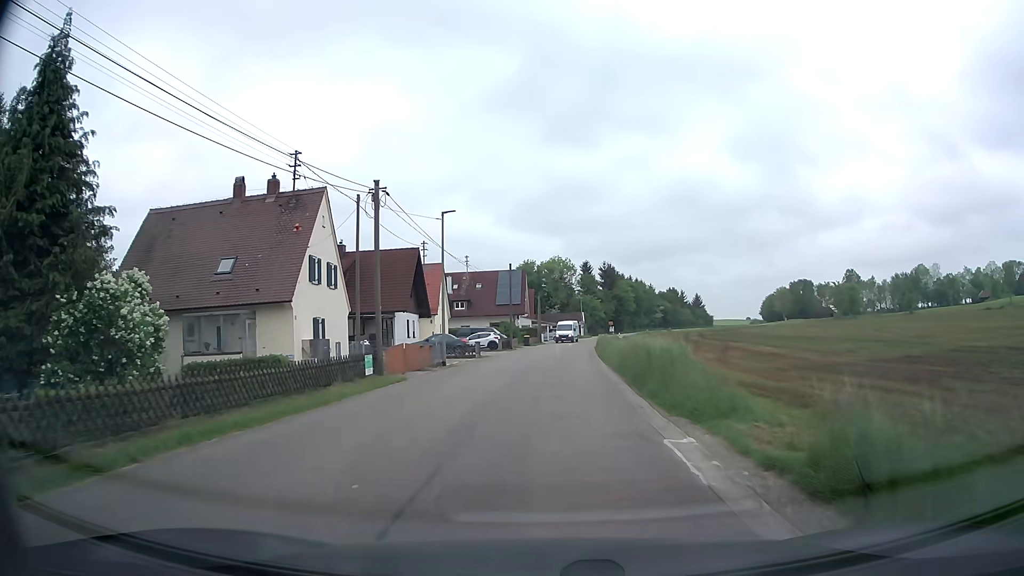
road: tertiary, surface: asphalt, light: Day
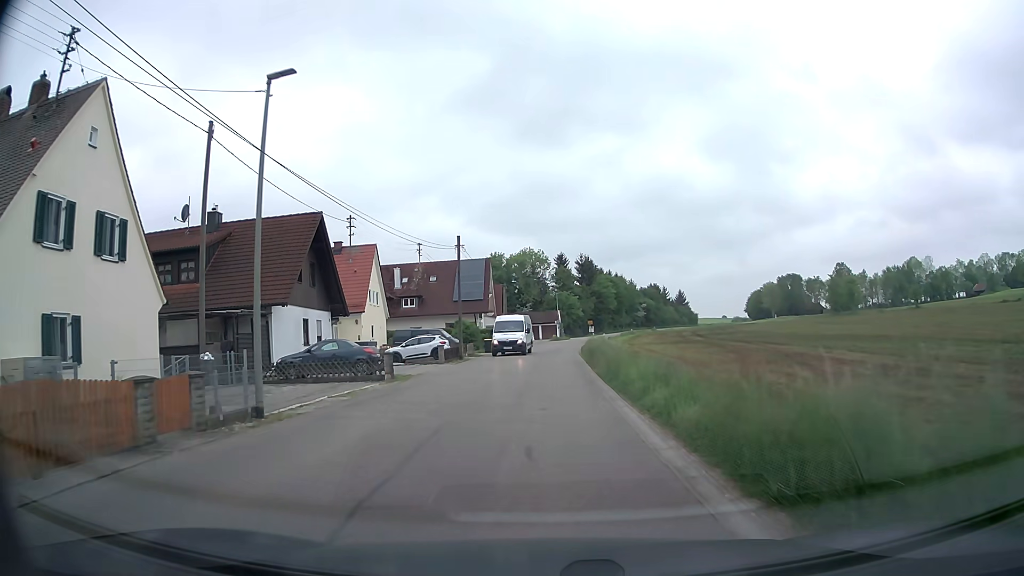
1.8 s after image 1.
(+0.3, +16.0) m; +3°
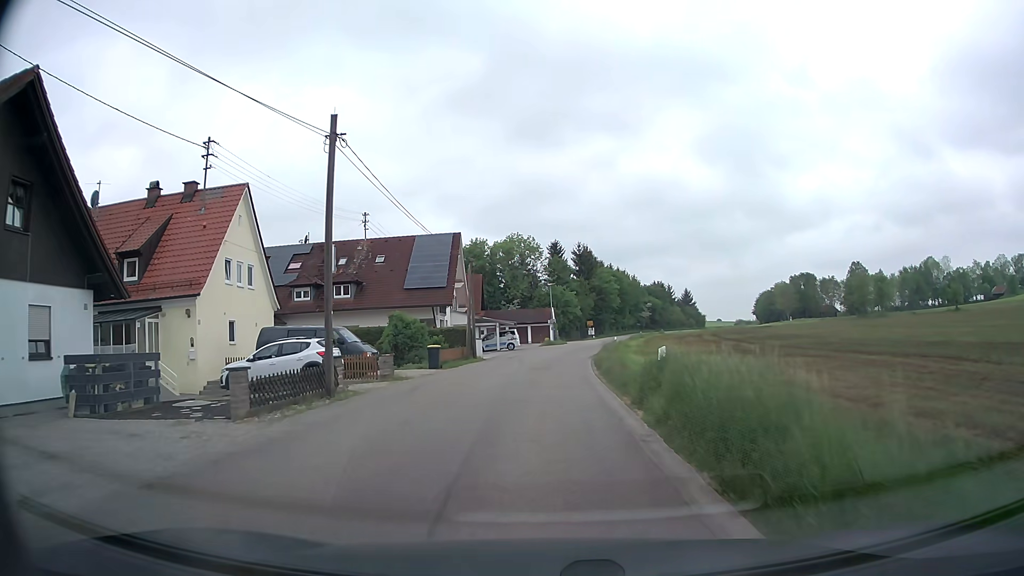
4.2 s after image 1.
(-0.1, +20.8) m; -1°
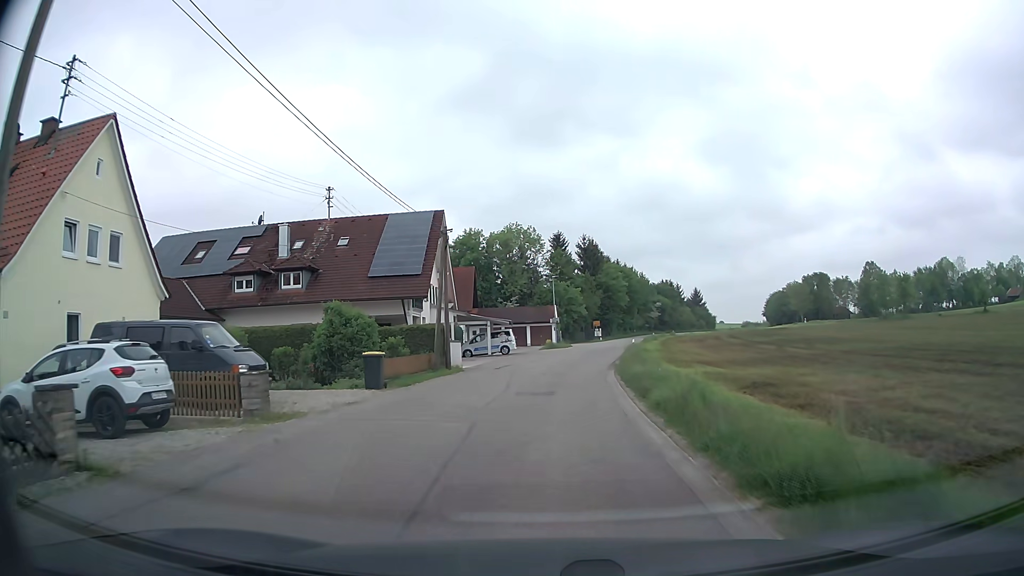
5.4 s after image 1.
(+0.1, +10.6) m; +1°
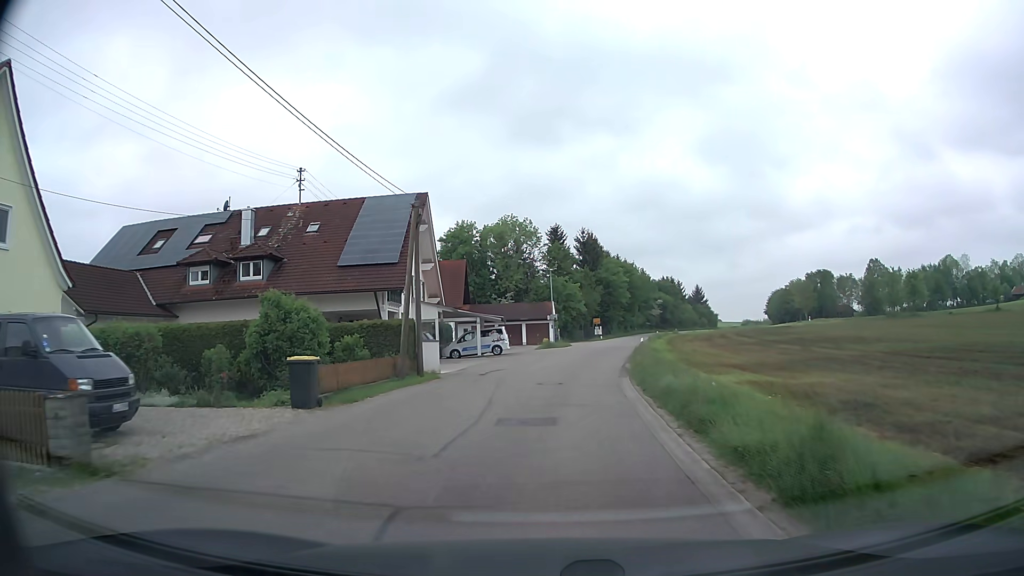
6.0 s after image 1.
(0.0, +5.4) m; 0°
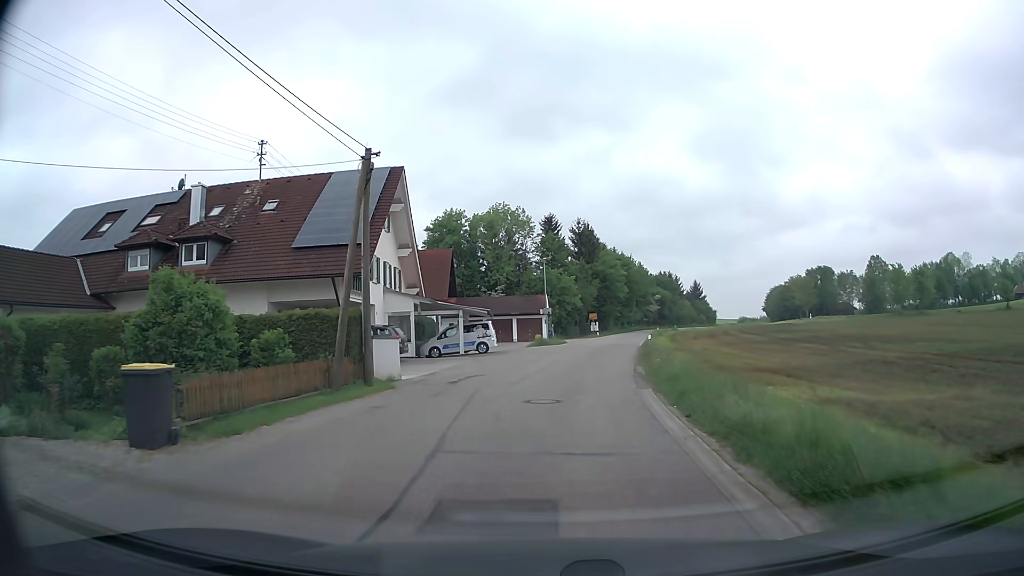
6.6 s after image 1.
(0.0, +5.5) m; +1°
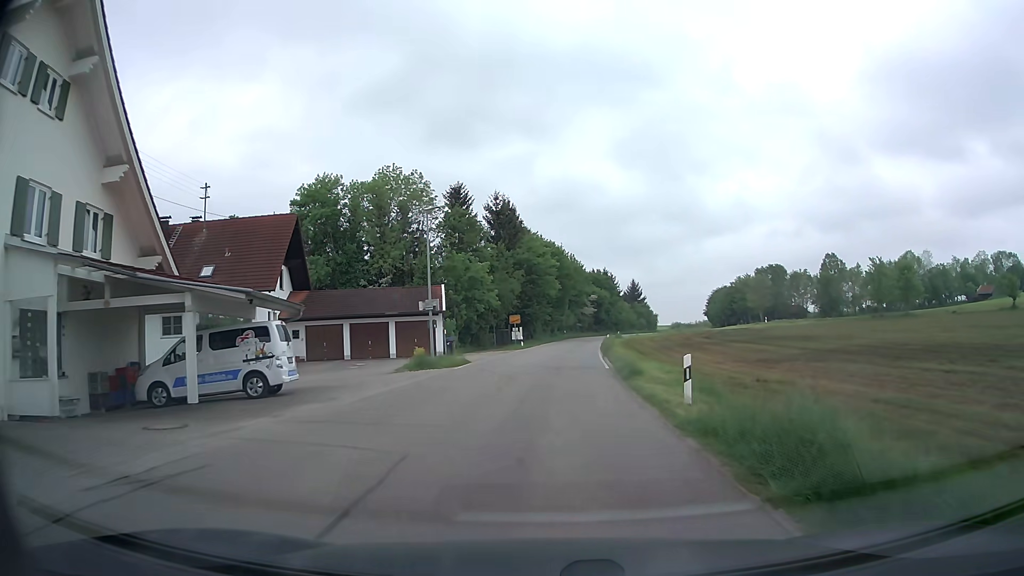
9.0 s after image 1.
(+1.2, +23.1) m; +7°
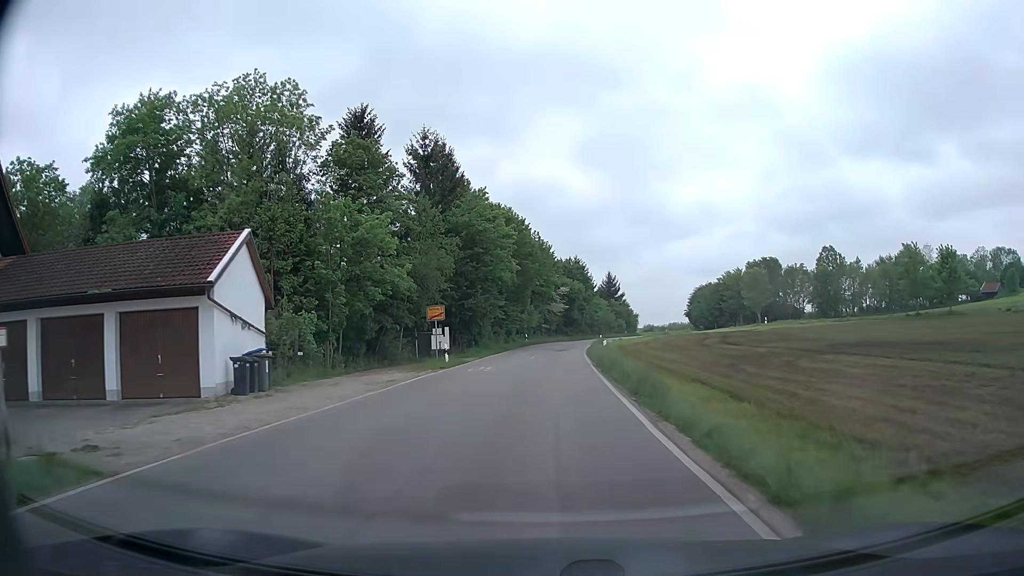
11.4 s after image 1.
(+0.7, +24.8) m; +2°
(0, +10) (+1, +20) (+1, +30) (+1, +40) (+2, +50) (+3, +60) (+5, +70) (+7, +79) (+11, +89) (+14, +98) m
